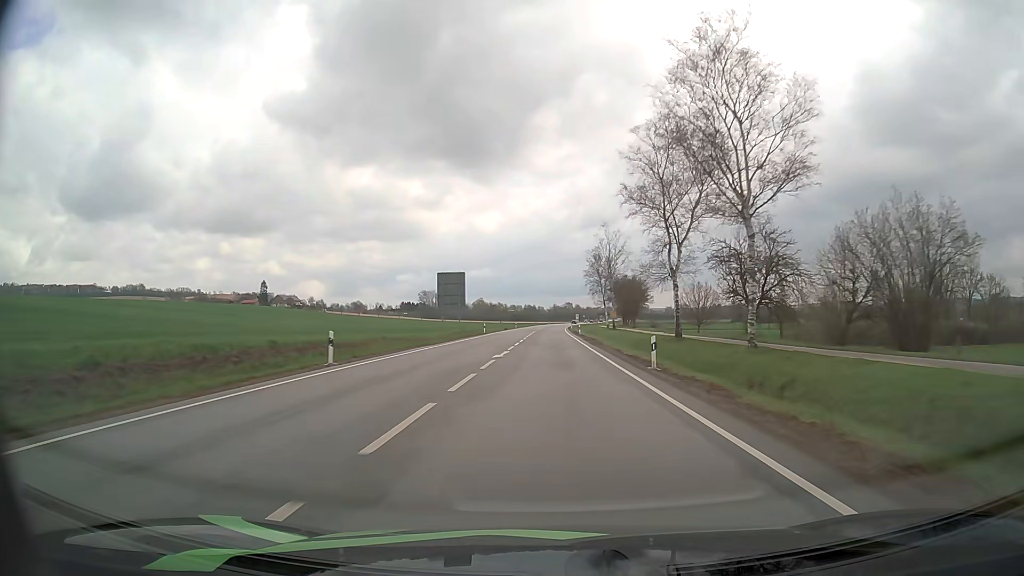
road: primary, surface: asphalt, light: Day
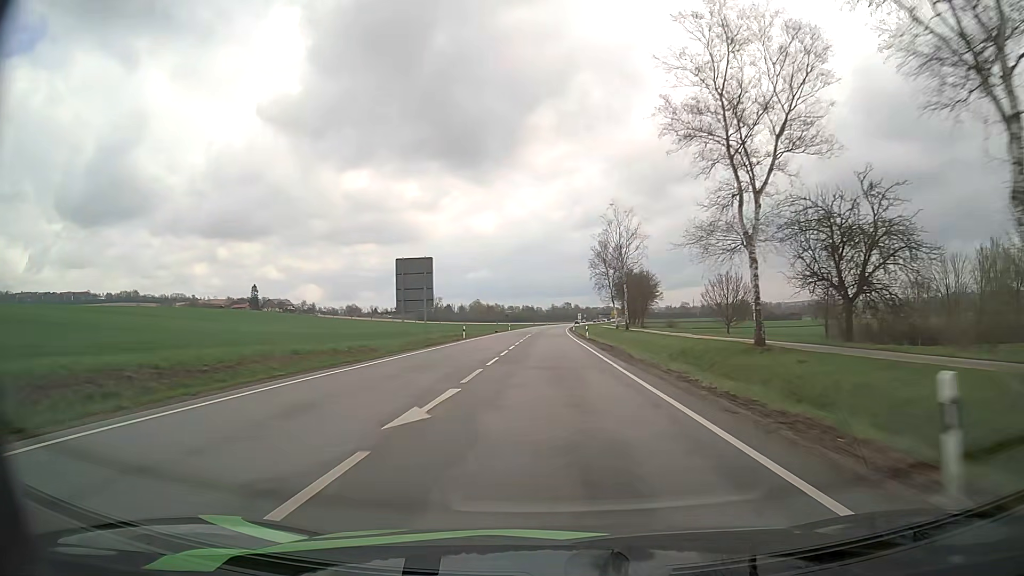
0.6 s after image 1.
(0.0, +16.0) m; 0°
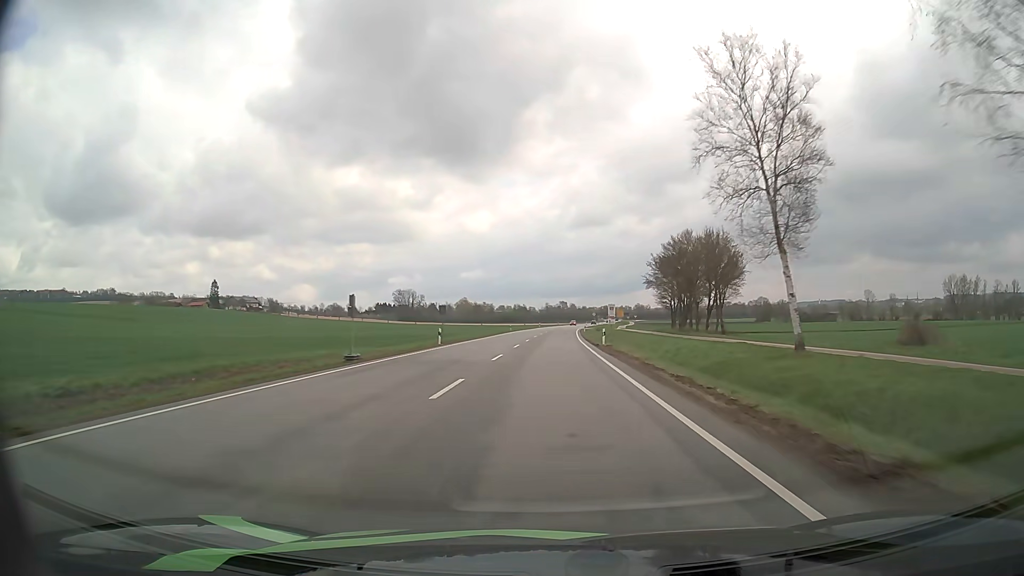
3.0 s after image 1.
(+0.2, +63.9) m; +1°
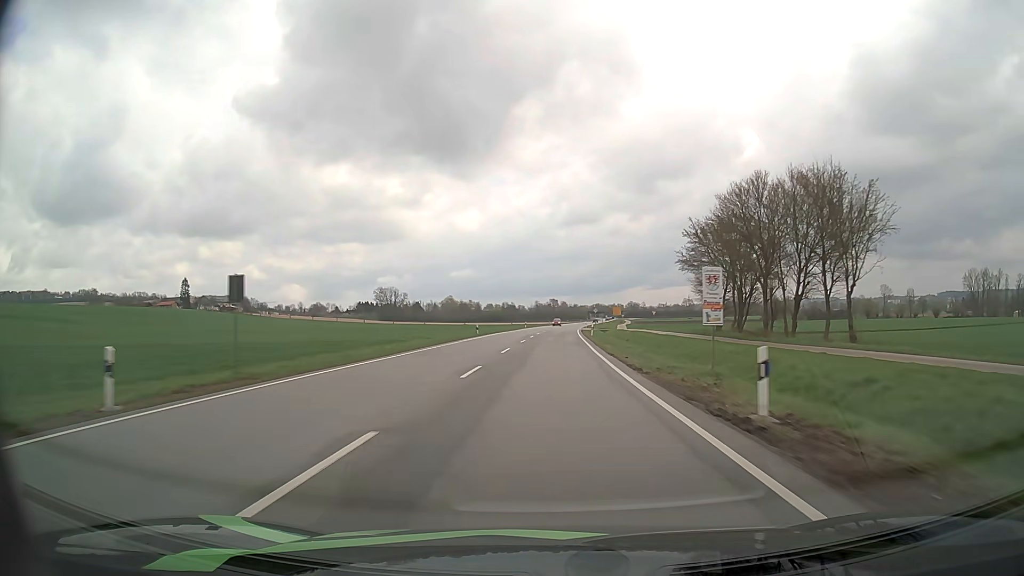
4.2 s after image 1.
(+0.2, +31.9) m; +1°
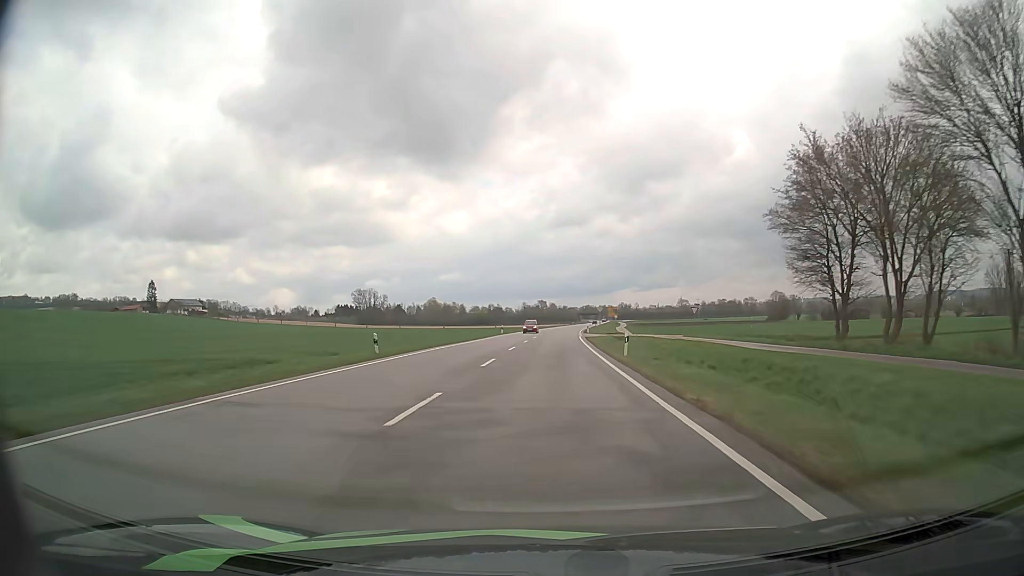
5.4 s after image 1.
(+0.3, +31.9) m; +1°
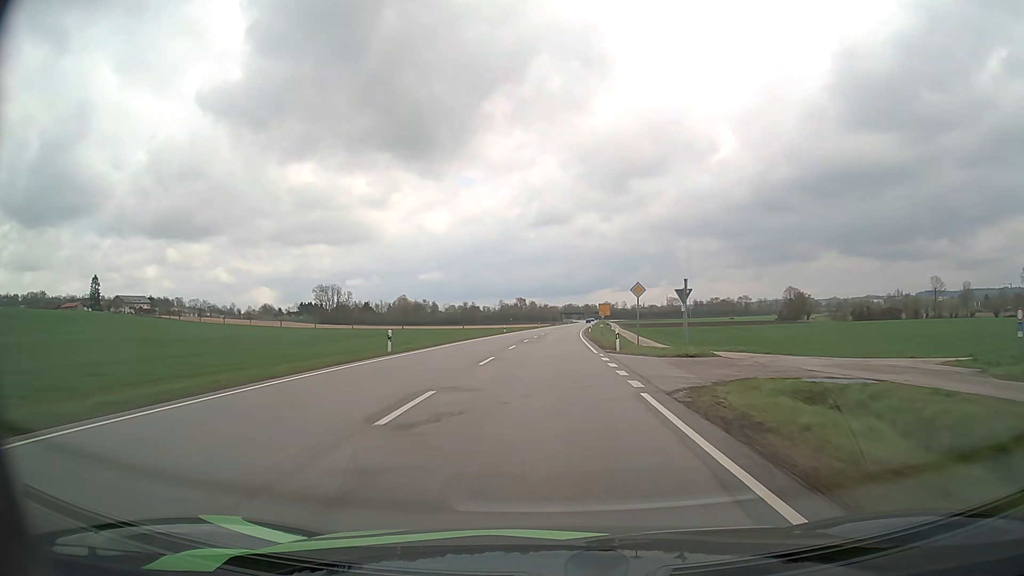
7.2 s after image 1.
(+0.7, +47.8) m; +1°
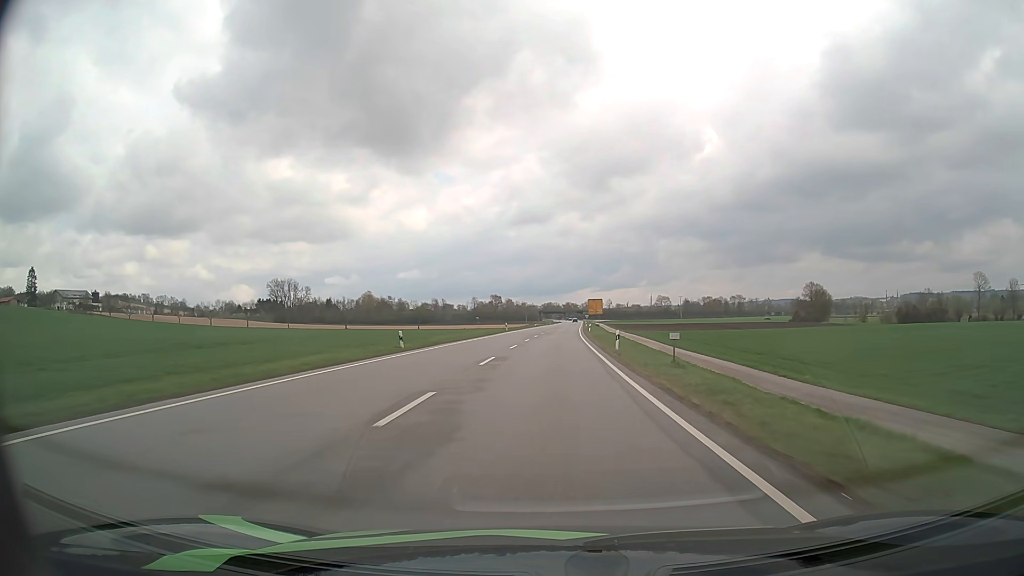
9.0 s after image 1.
(+0.9, +47.8) m; +2°
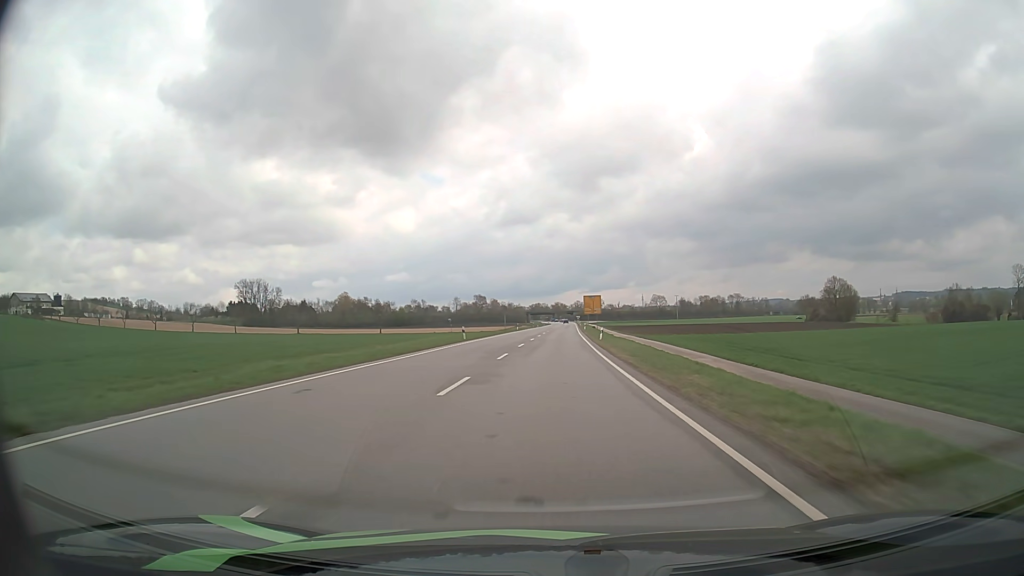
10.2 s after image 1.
(+0.3, +31.9) m; +1°
(0, +10) (0, +20) (0, +30) (0, +40) (+1, +50) (+1, +60) (+1, +70) (+2, +80) (+2, +90) (+2, +100) m
